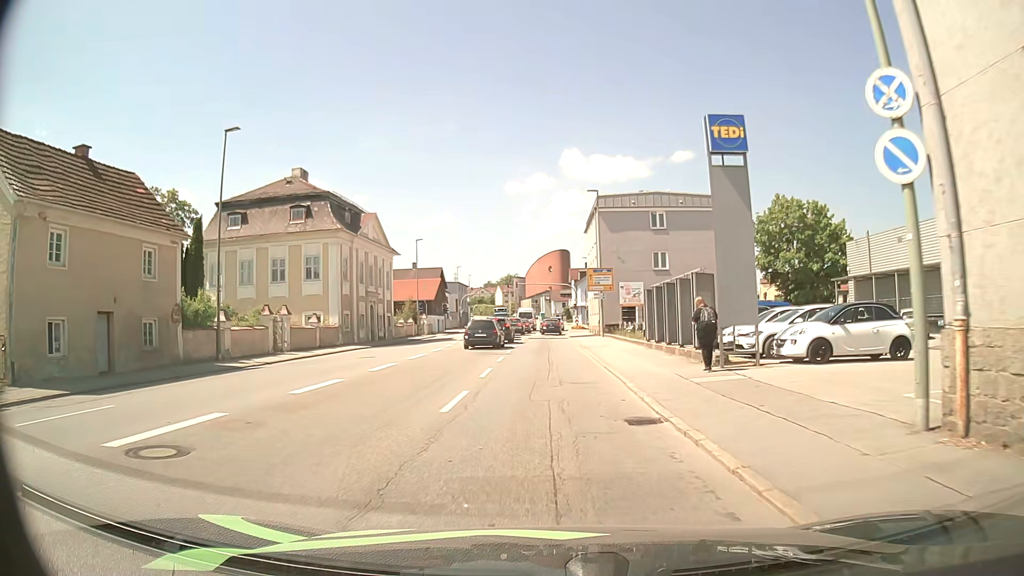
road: tertiary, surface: asphalt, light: Day
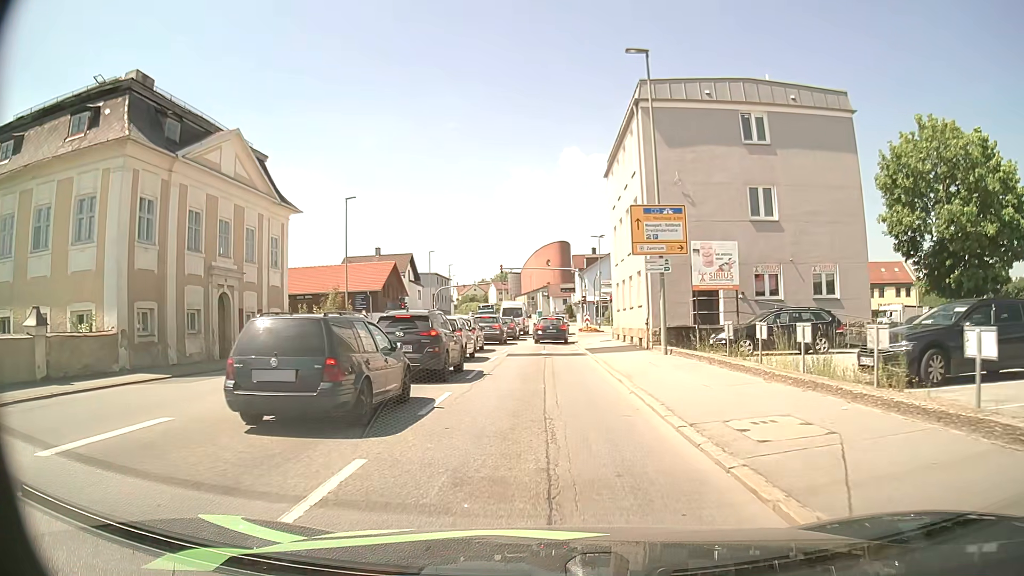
(+0.1, +24.8) m; 0°
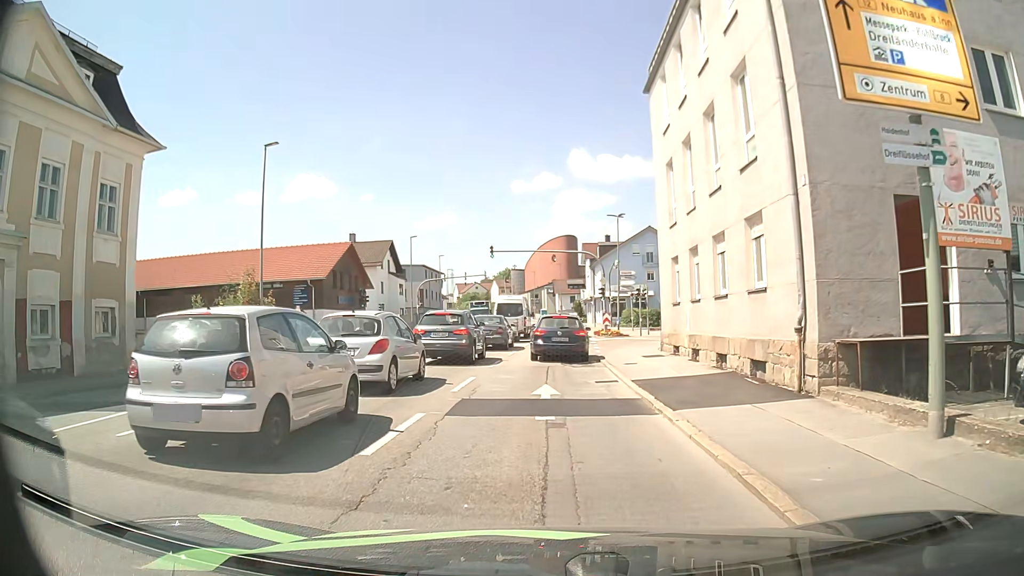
(0.0, +14.9) m; 0°
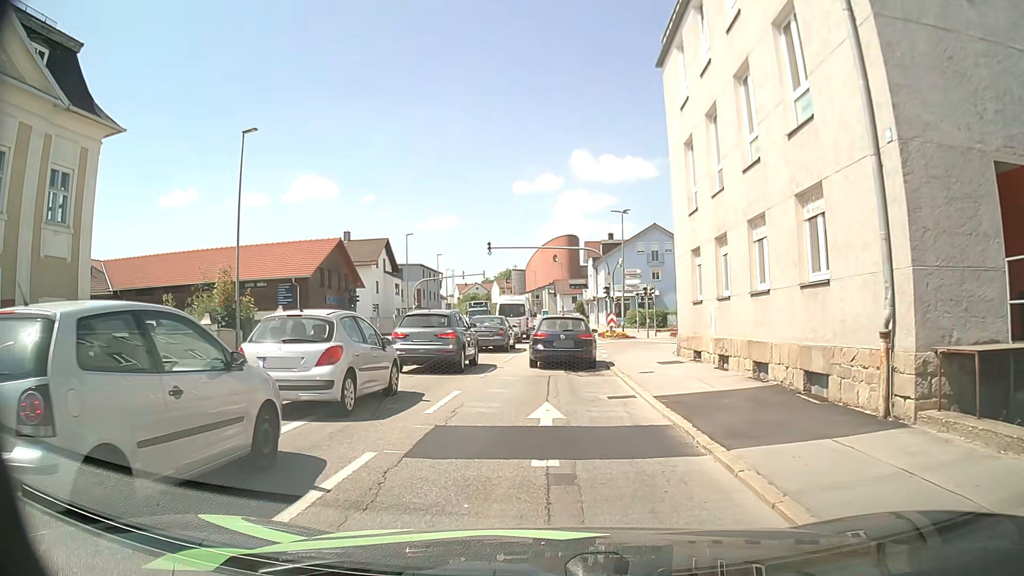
(0.0, +2.7) m; 0°
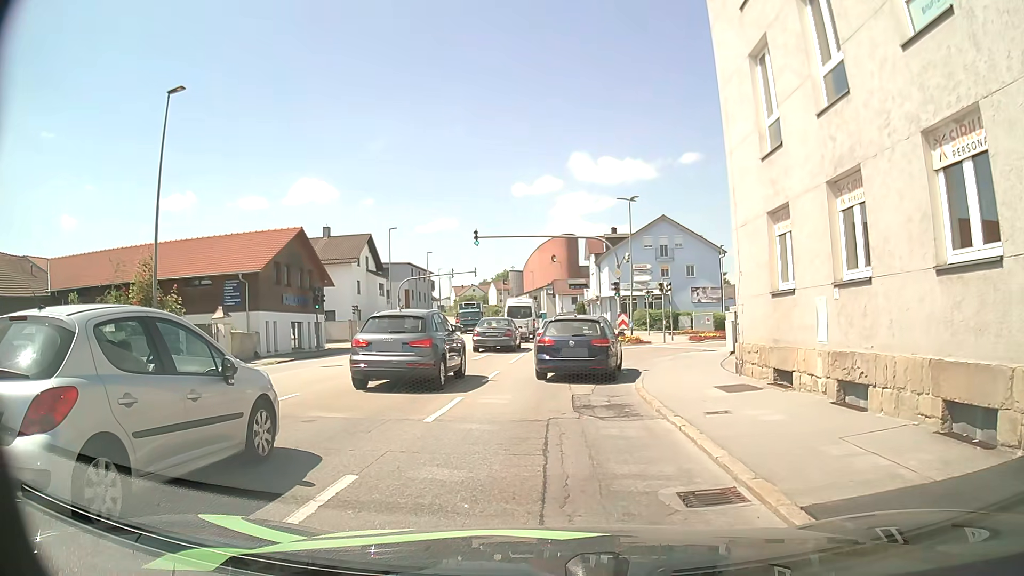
(0.0, +6.7) m; 0°
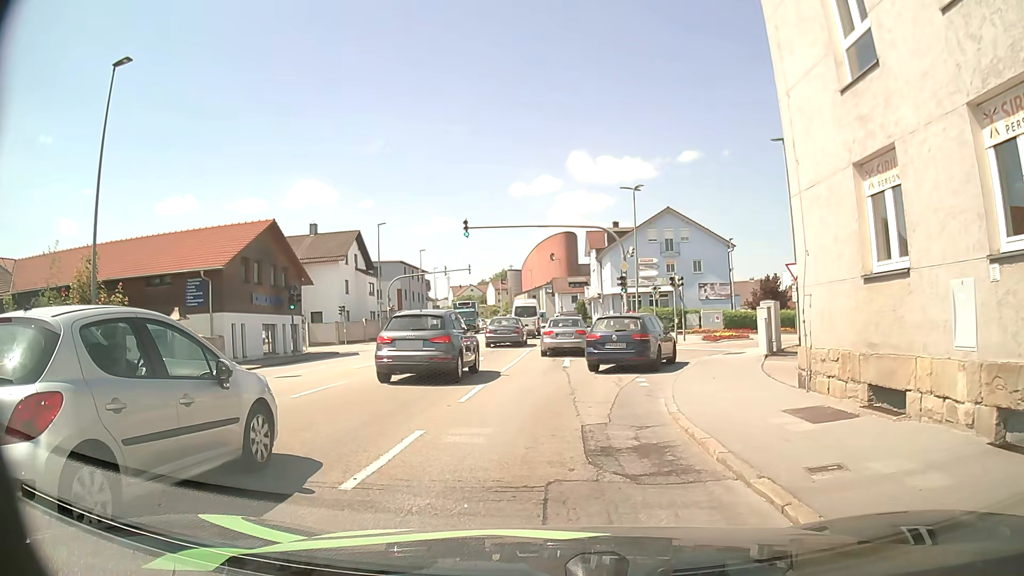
(0.0, +3.8) m; -2°
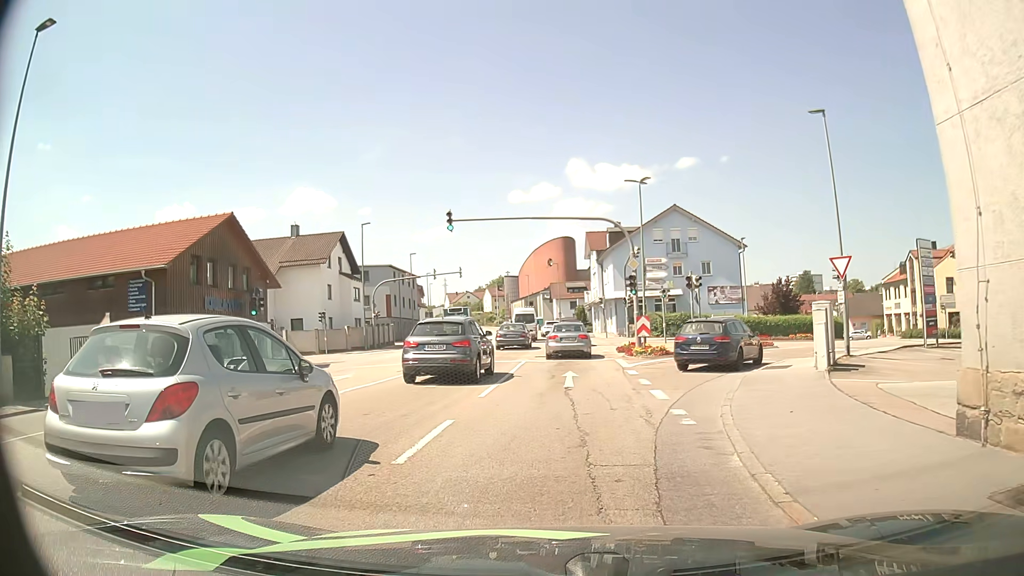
(+0.1, +4.7) m; +1°
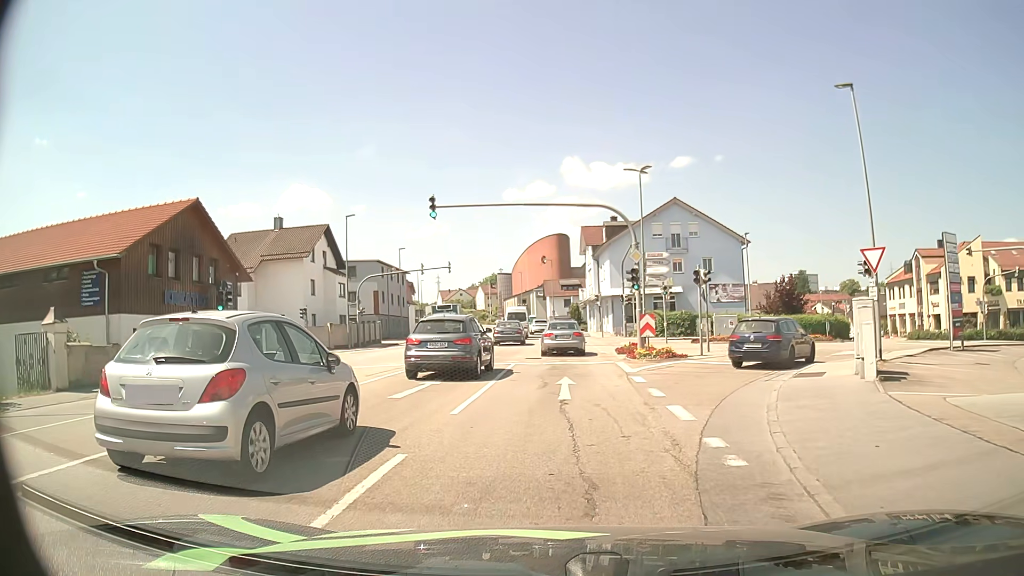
(0.0, +2.8) m; 0°
(0, +10) (0, +20) (+1, +30) (+1, +40) (+1, +50) (0, +60) (0, +70) (-1, +80) (-2, +90) (-3, +100) m
